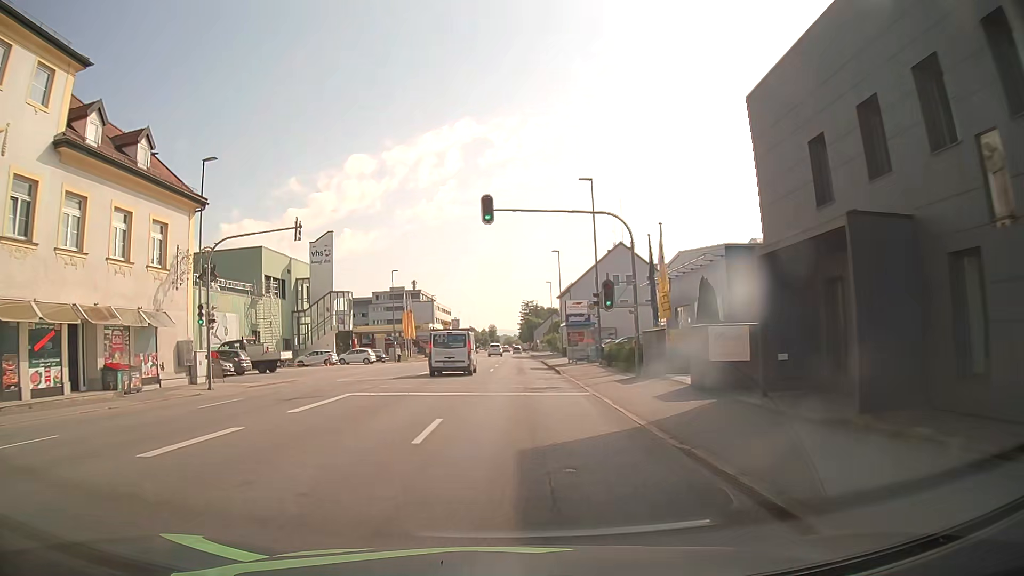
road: tertiary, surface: asphalt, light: Day
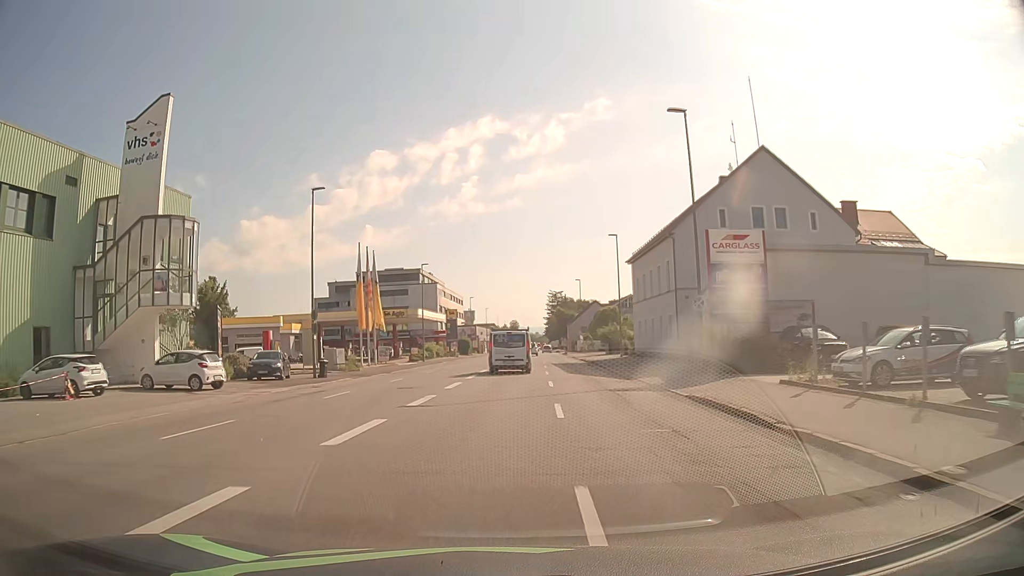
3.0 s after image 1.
(-0.9, +40.5) m; -2°
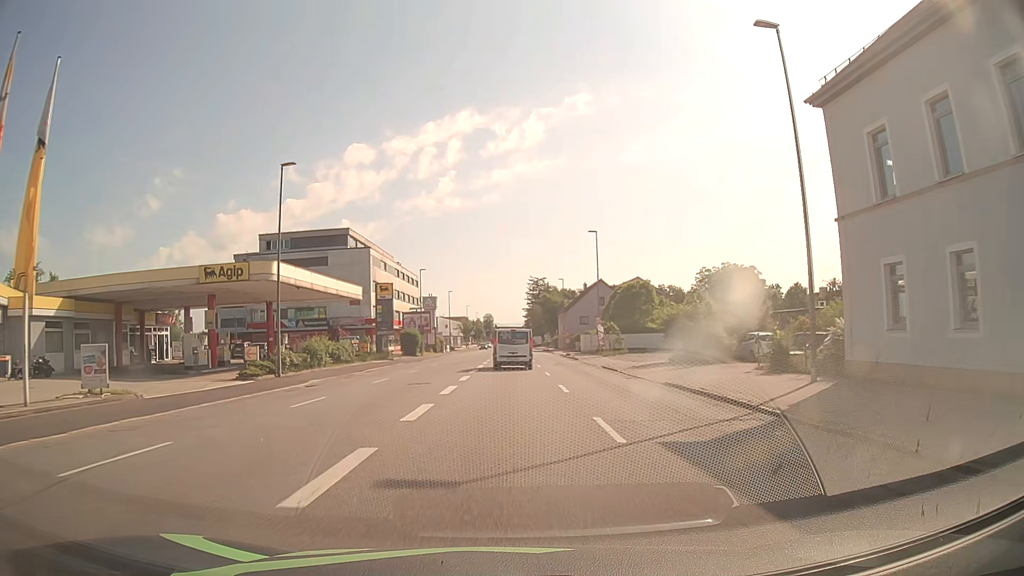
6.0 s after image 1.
(+0.8, +39.4) m; +2°
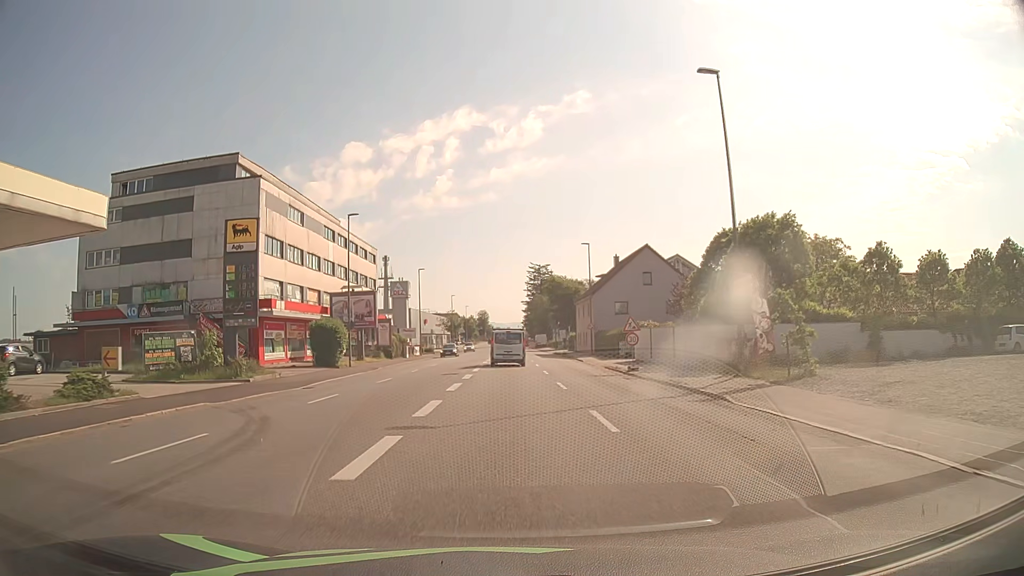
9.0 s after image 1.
(+0.1, +34.7) m; 0°
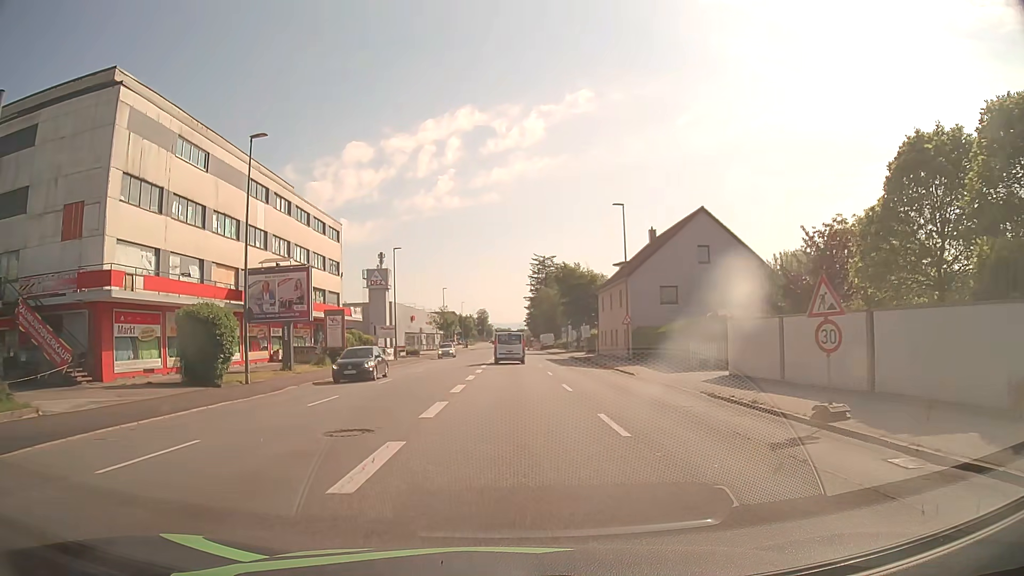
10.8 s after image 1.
(-0.1, +18.3) m; 0°
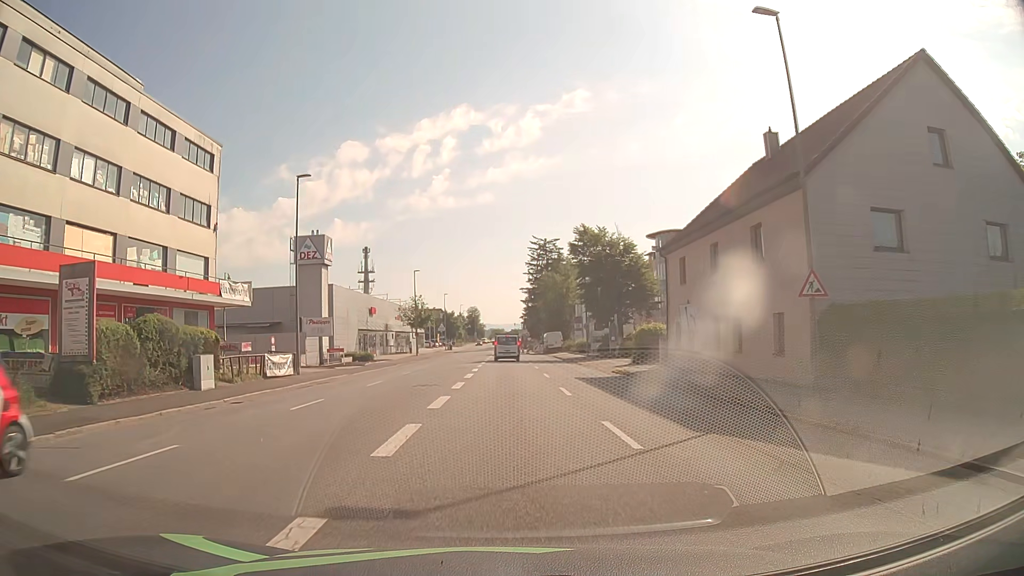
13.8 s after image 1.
(+0.1, +28.0) m; 0°
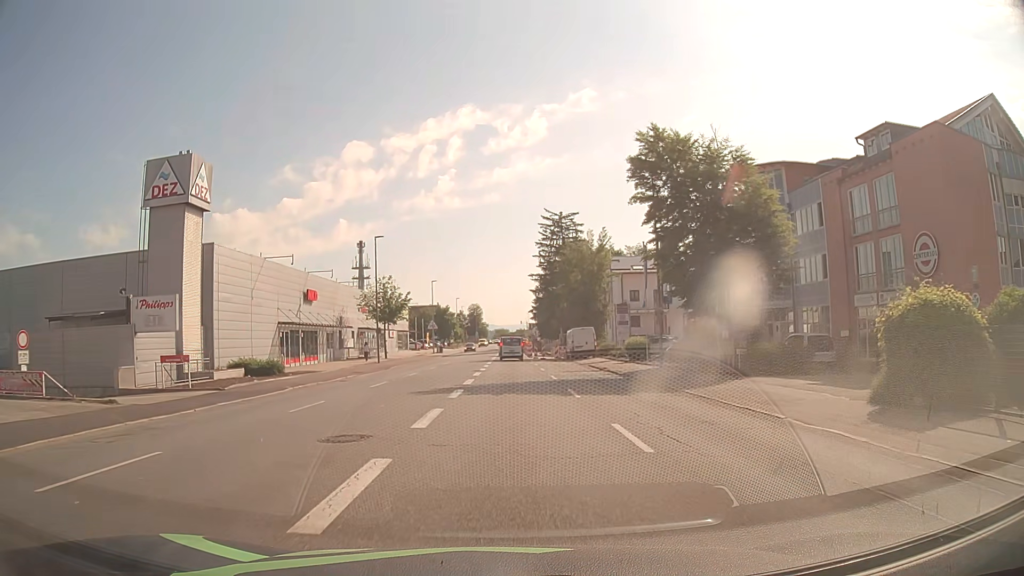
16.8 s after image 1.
(+0.1, +27.3) m; 0°
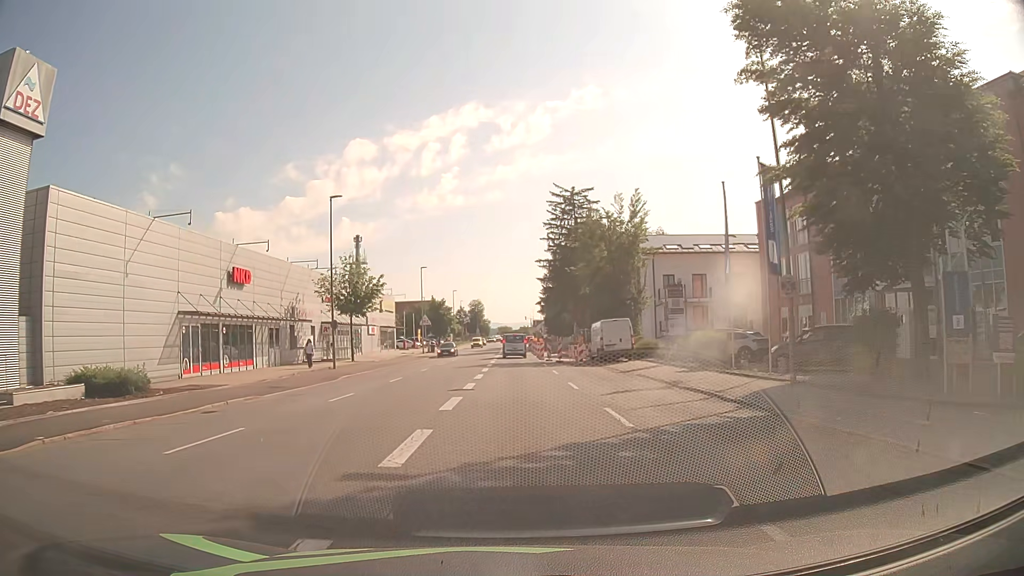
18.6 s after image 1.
(0.0, +15.3) m; 0°
(0, +10) (0, +20) (0, +30) (0, +40) (0, +50) (0, +60) (0, +70) (0, +80) (0, +90) (0, +100) m
